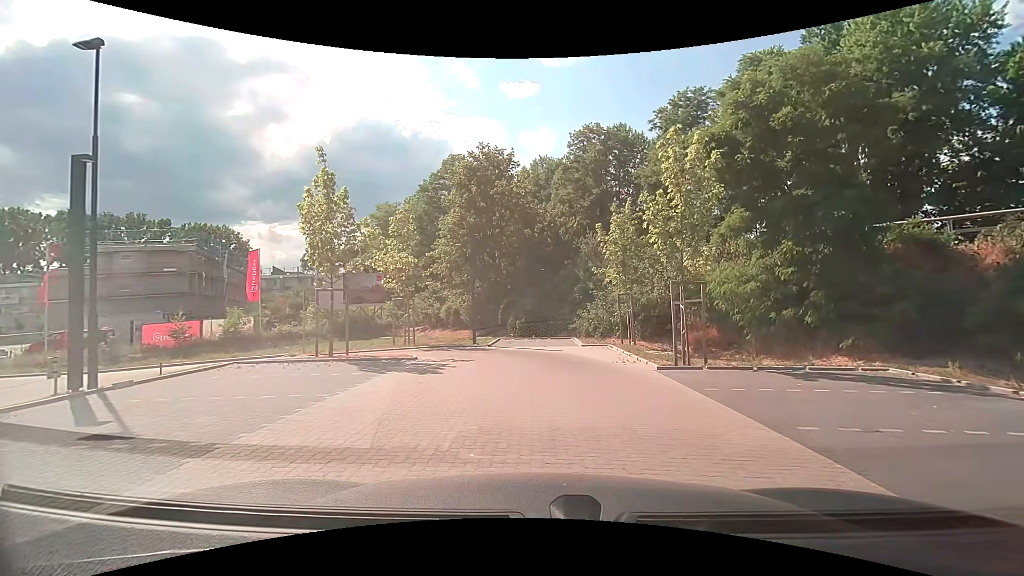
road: service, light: Day
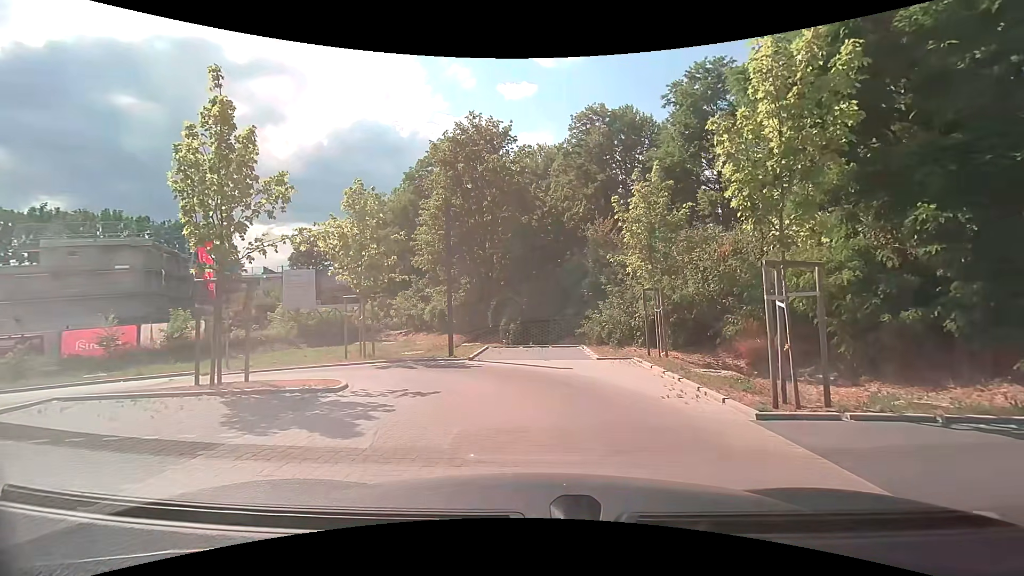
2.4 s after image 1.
(0.0, +5.2) m; 0°
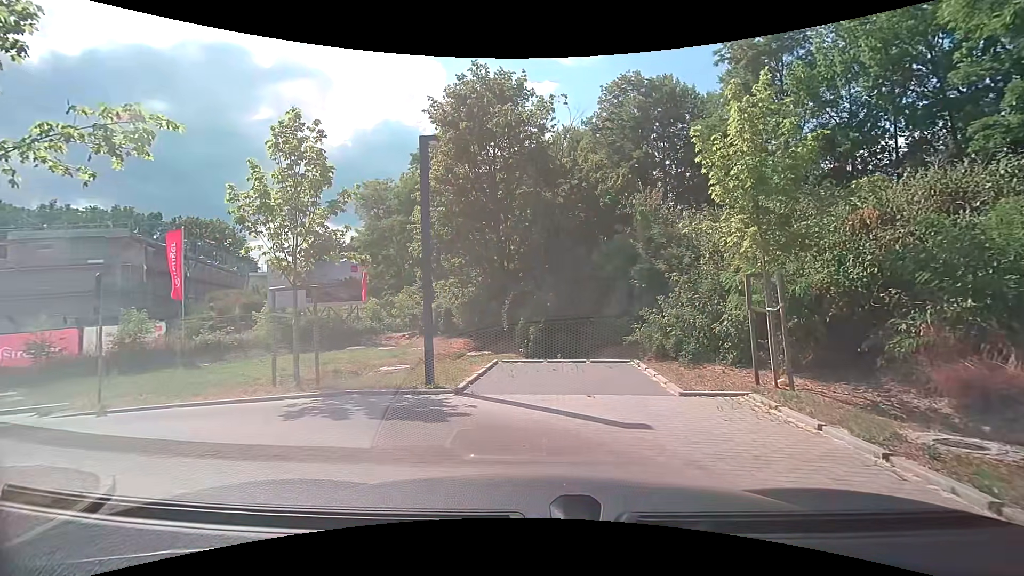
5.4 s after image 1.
(0.0, +5.9) m; -2°
